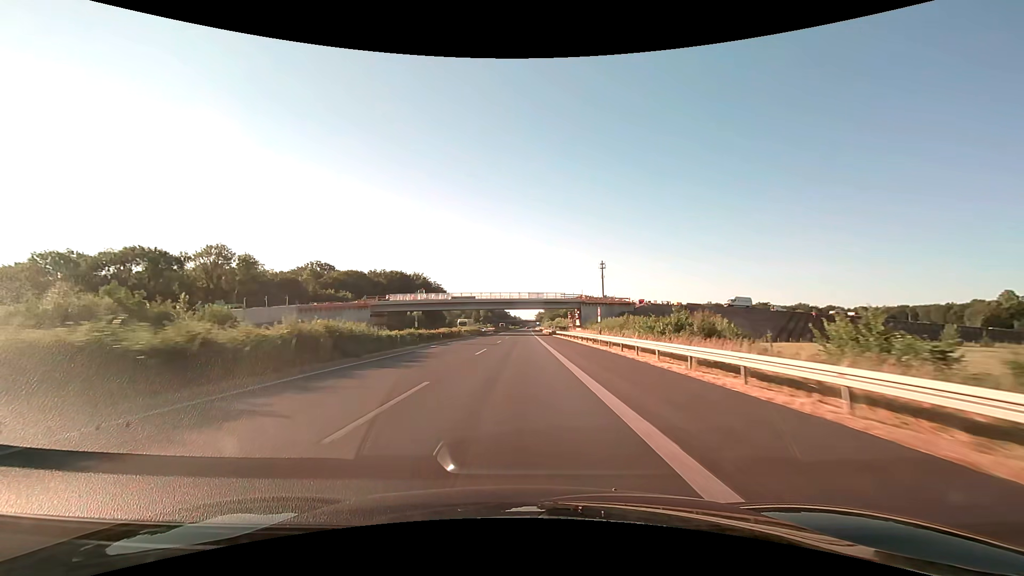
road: motorway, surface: asphalt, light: Day
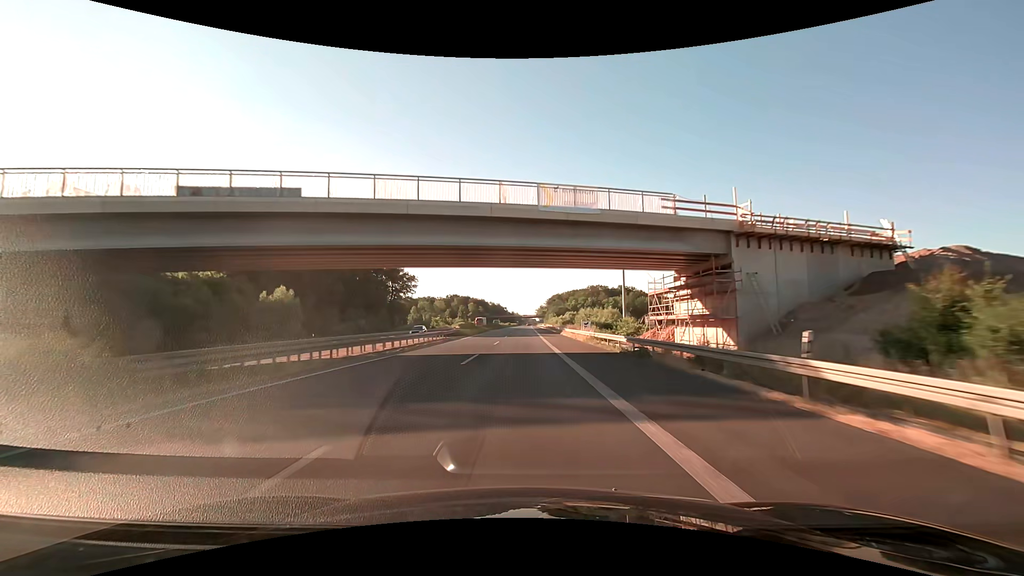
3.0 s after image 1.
(+0.2, +79.0) m; 0°
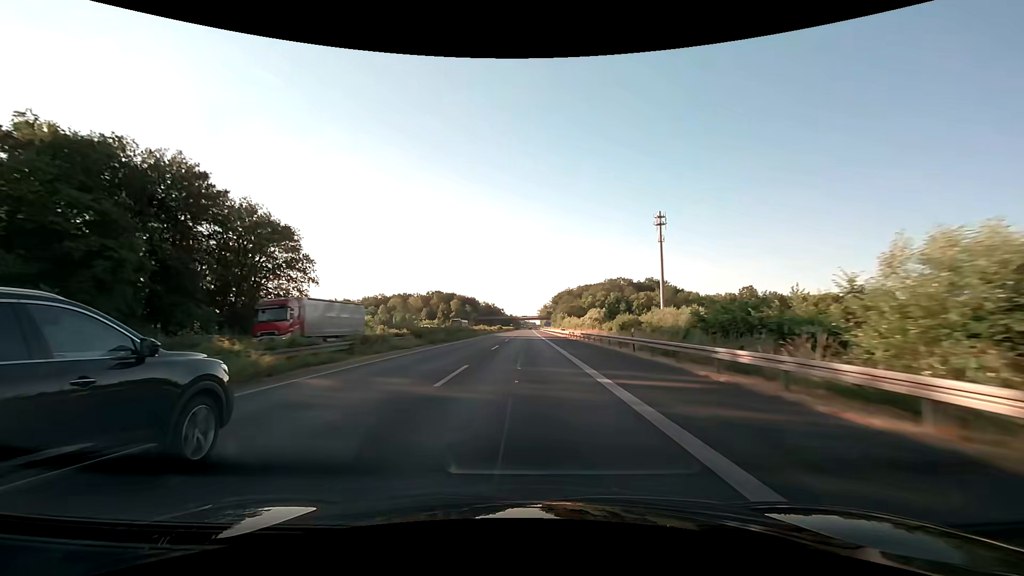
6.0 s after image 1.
(+0.1, +79.1) m; 0°
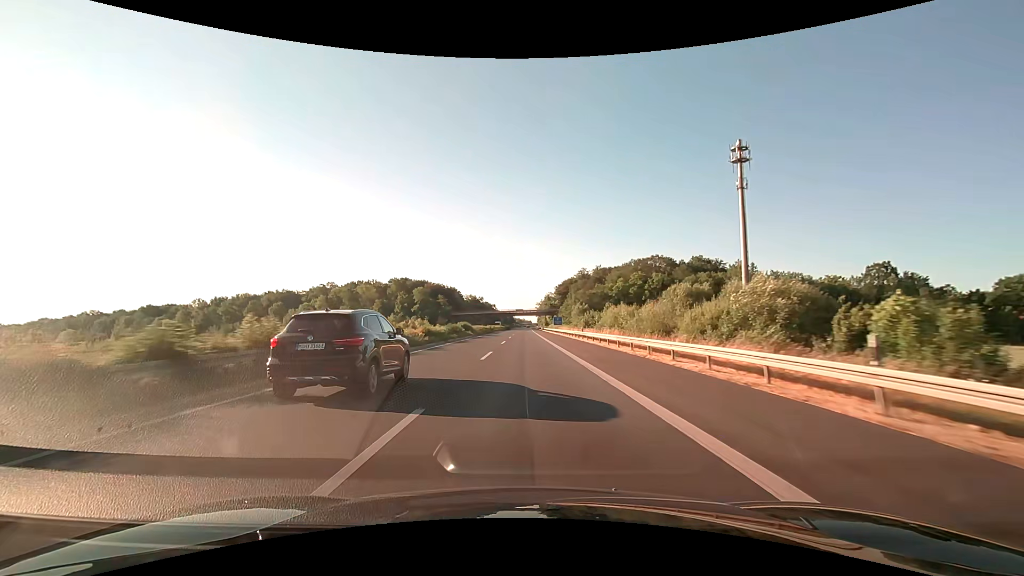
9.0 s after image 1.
(+0.2, +79.1) m; 0°
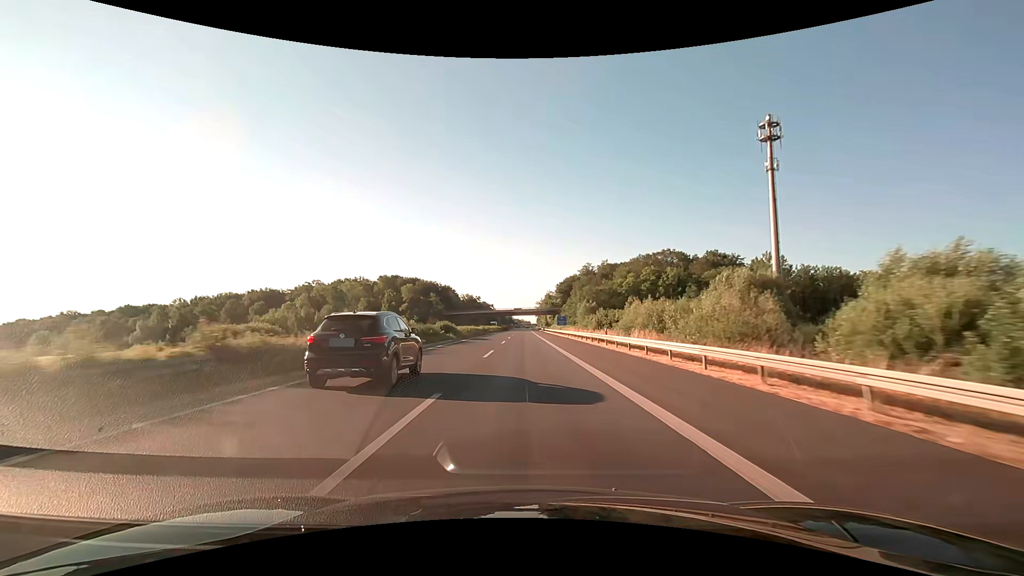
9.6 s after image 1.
(0.0, +15.8) m; 0°
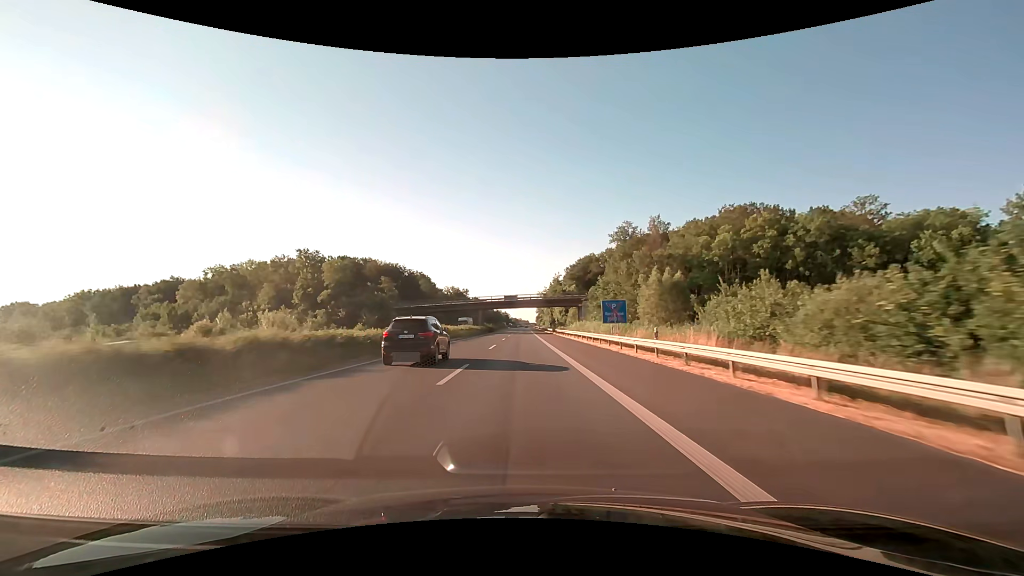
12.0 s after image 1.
(+0.2, +63.2) m; 0°
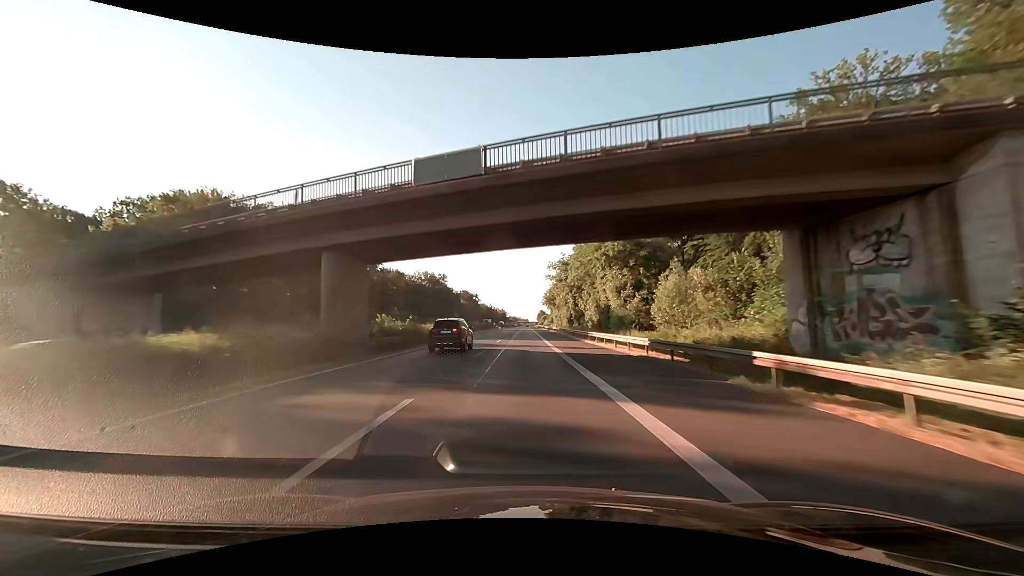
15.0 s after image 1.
(+0.2, +79.0) m; 0°
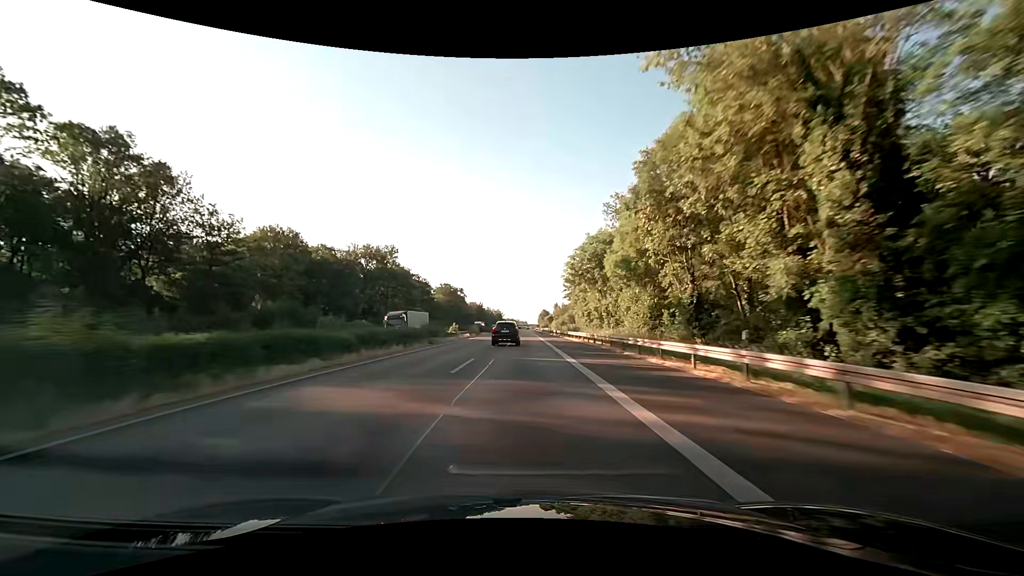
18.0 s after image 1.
(+0.2, +79.0) m; 0°
(0, +10) (0, +20) (0, +30) (0, +40) (0, +50) (0, +60) (0, +70) (0, +80) (0, +90) (0, +100) m
